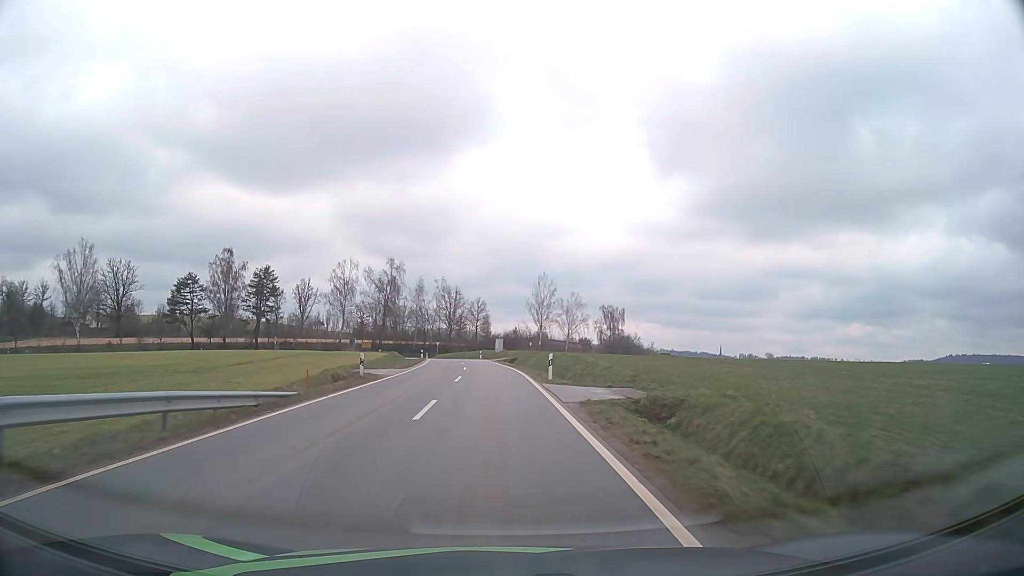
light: Day
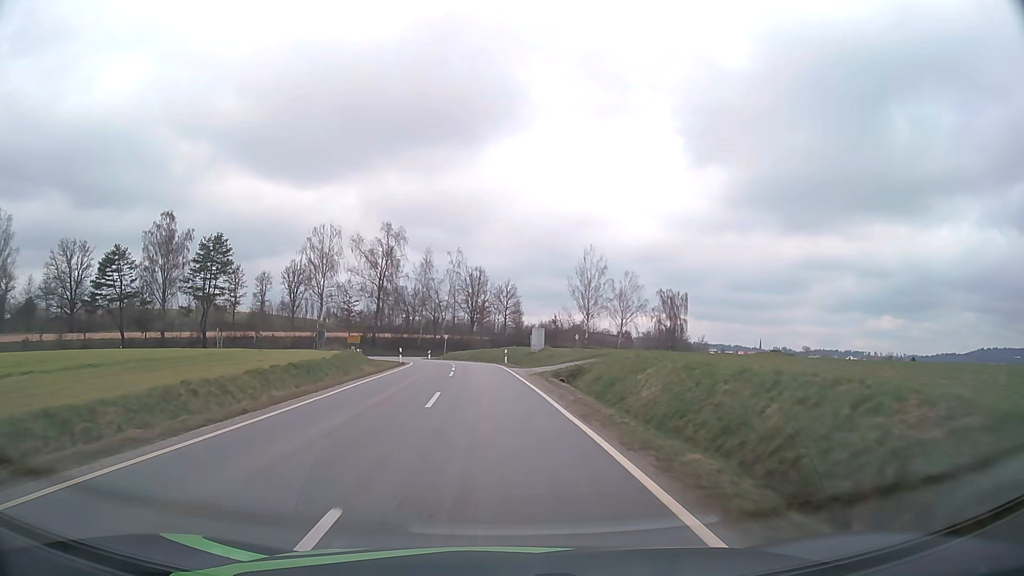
(-0.8, +34.4) m; -2°
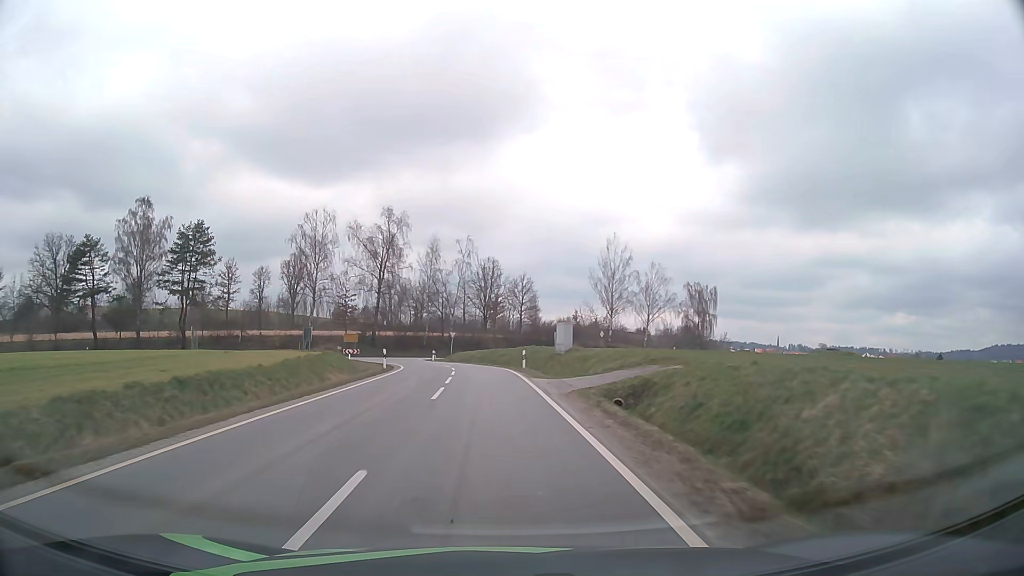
(-0.1, +10.6) m; -1°
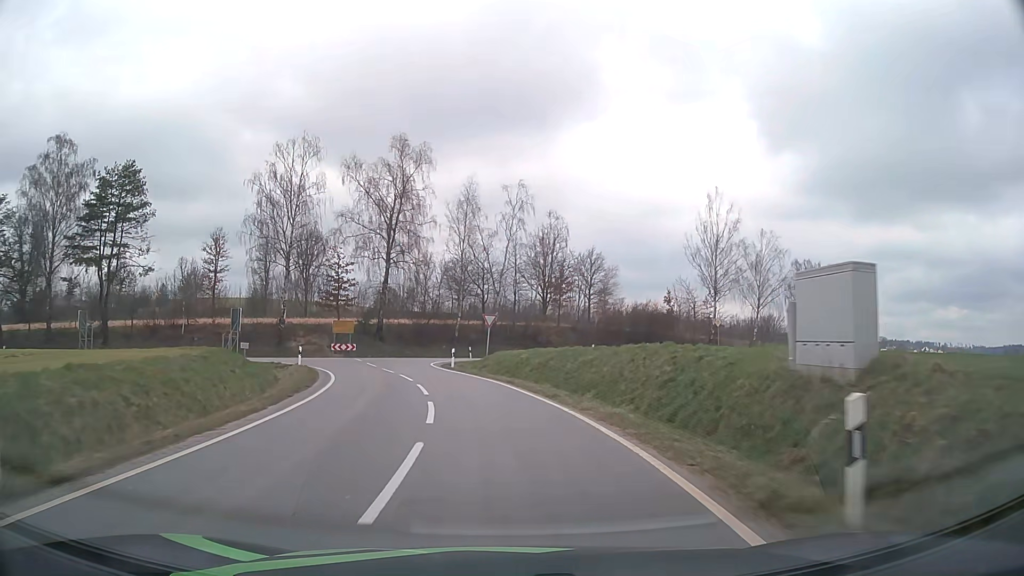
(-1.0, +28.2) m; -5°
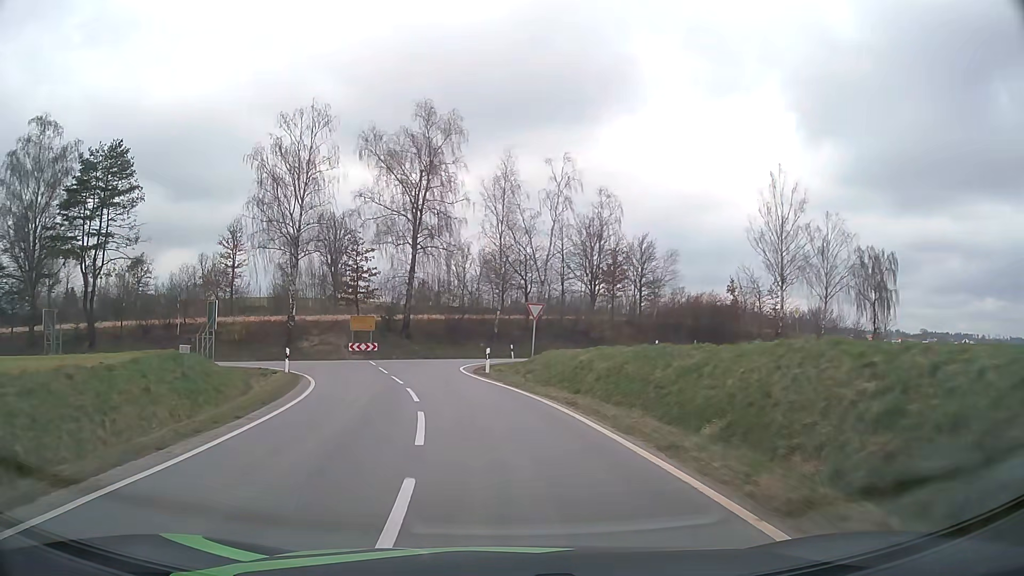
(-0.2, +8.2) m; -3°
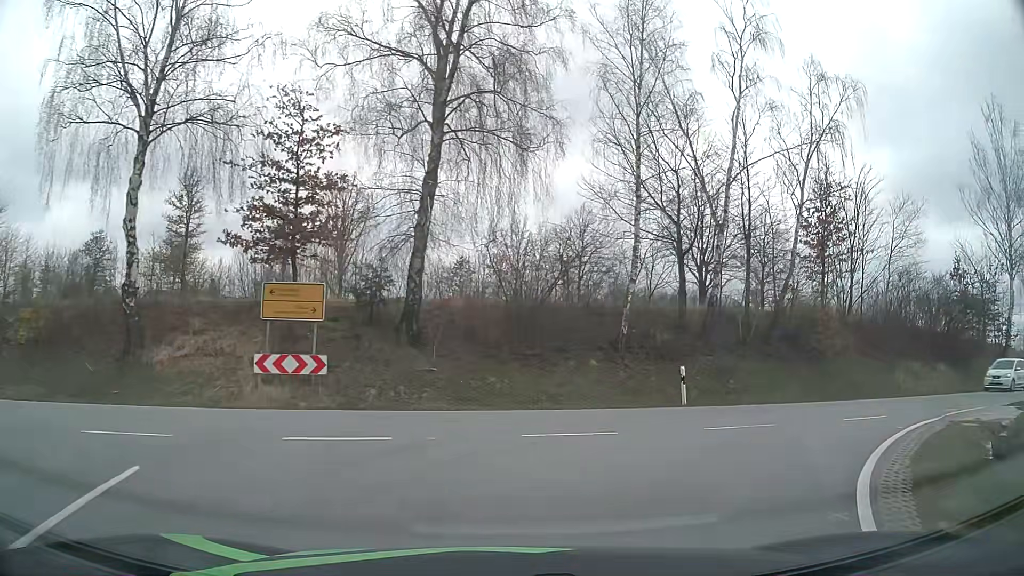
(-3.4, +28.9) m; -5°
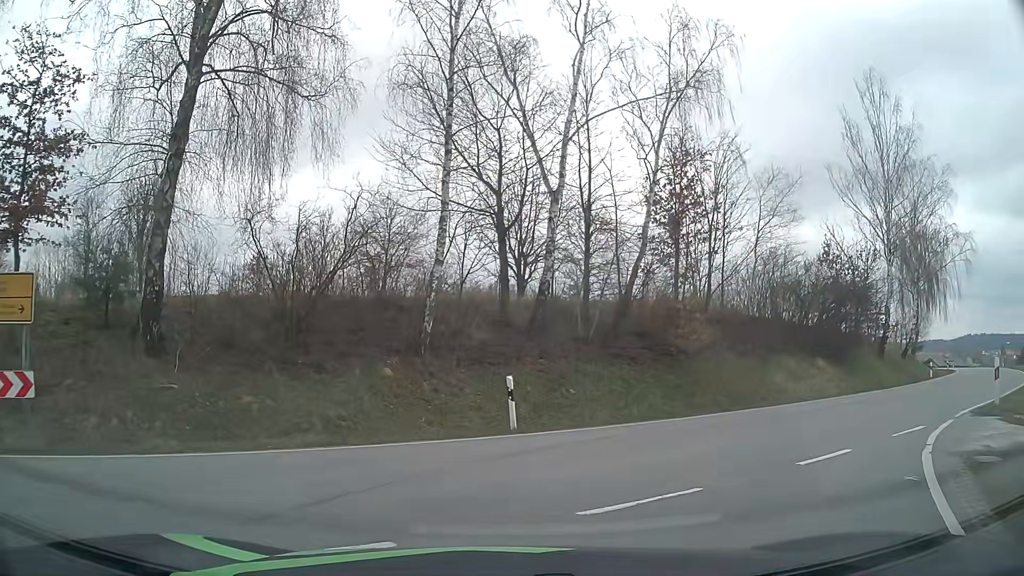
(+0.6, +4.8) m; +14°
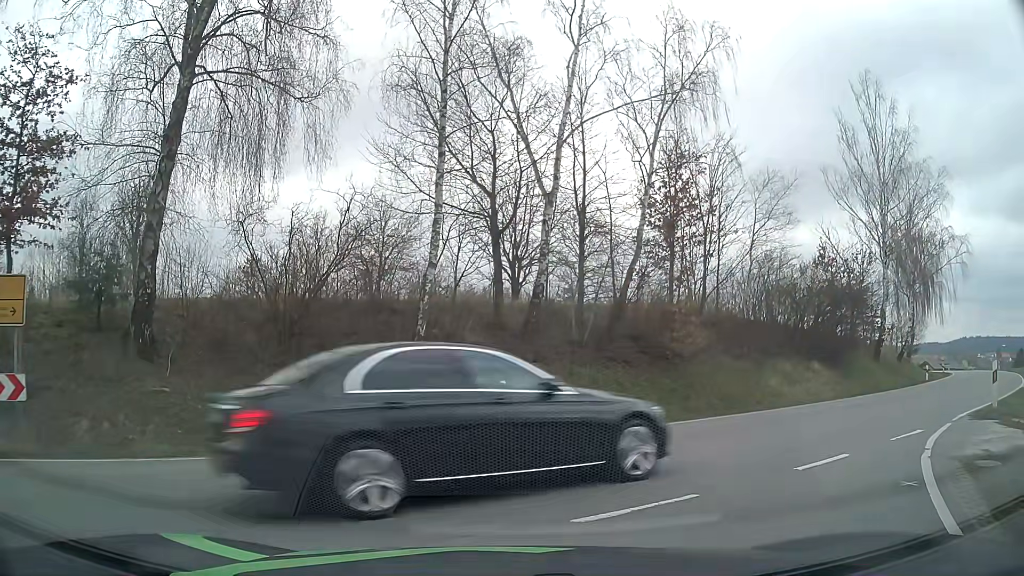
(0.0, +0.1) m; 0°
(+3, +9) (+10, +16) (+18, +22) (+26, +28) (+34, +35) (+41, +42) (+48, +49) (+54, +57) (+60, +65) (+66, +73) m
